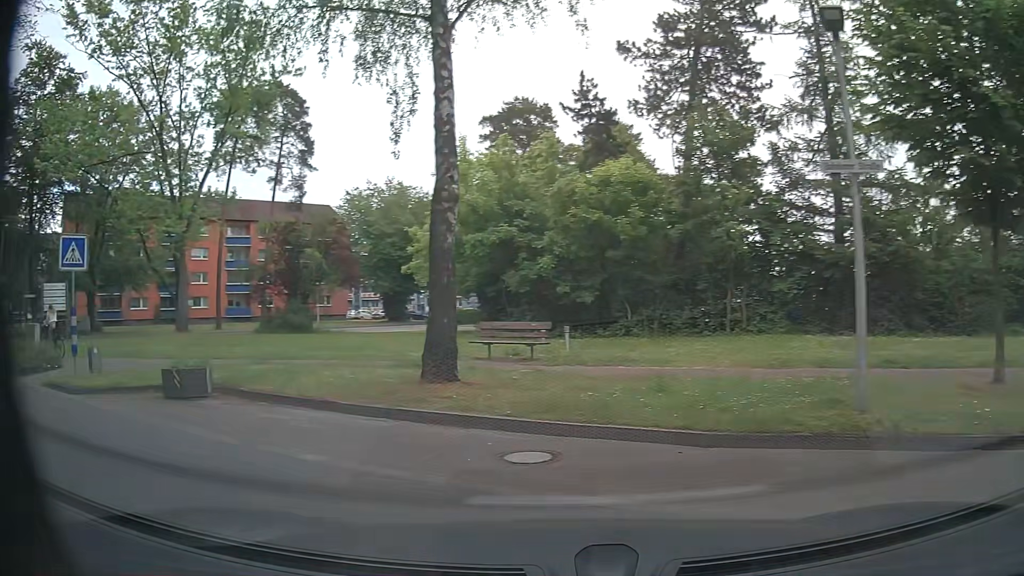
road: residential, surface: asphalt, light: Day
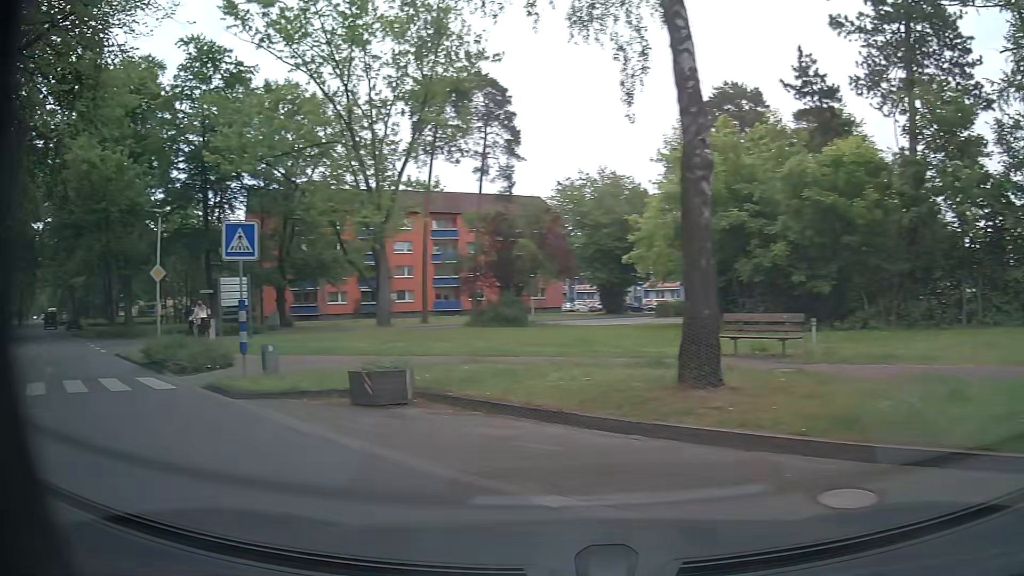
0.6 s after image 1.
(-0.3, +2.0) m; -17°
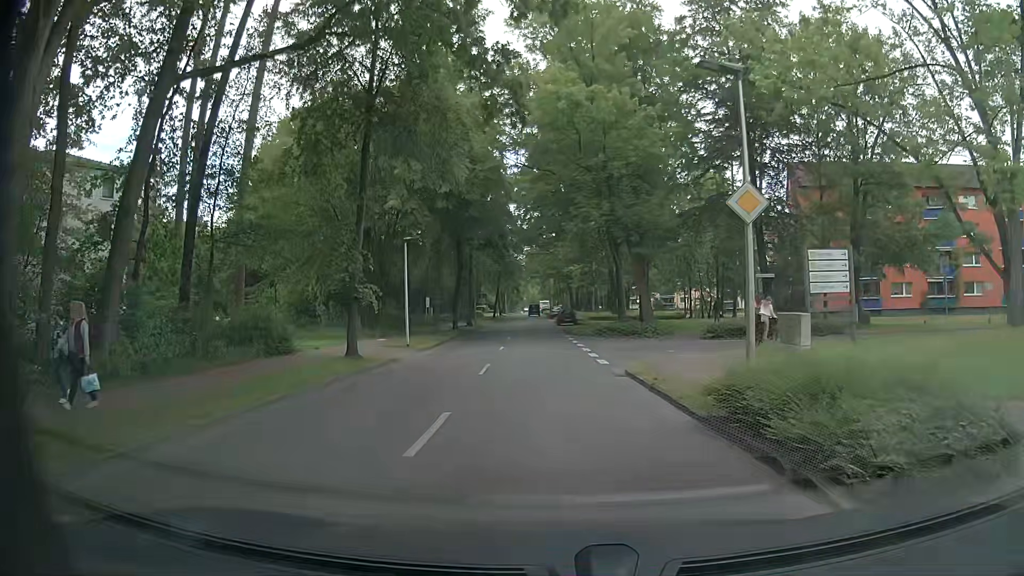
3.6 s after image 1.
(-6.8, +10.6) m; -45°
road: unclassified
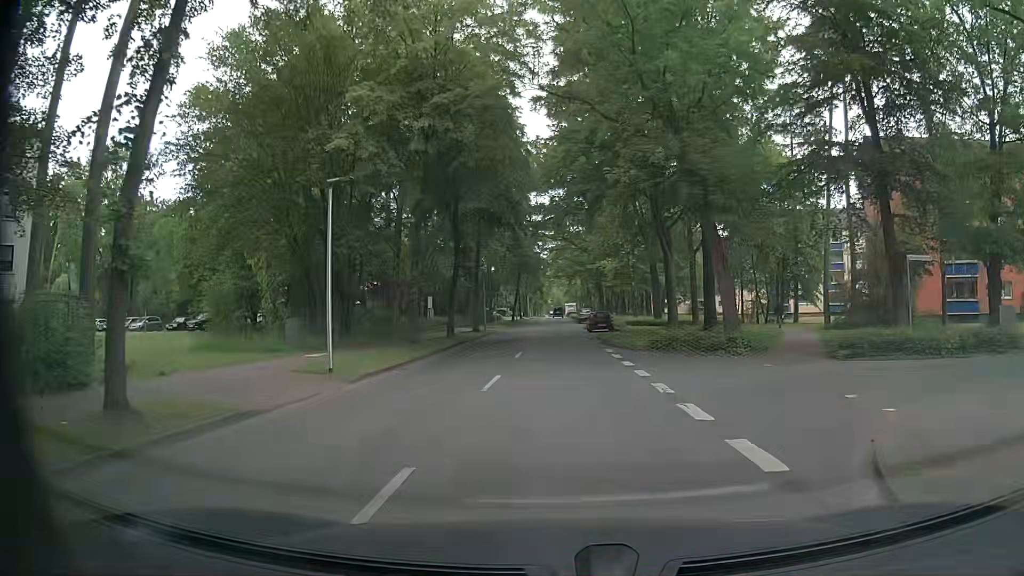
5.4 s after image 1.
(-0.3, +13.2) m; -1°
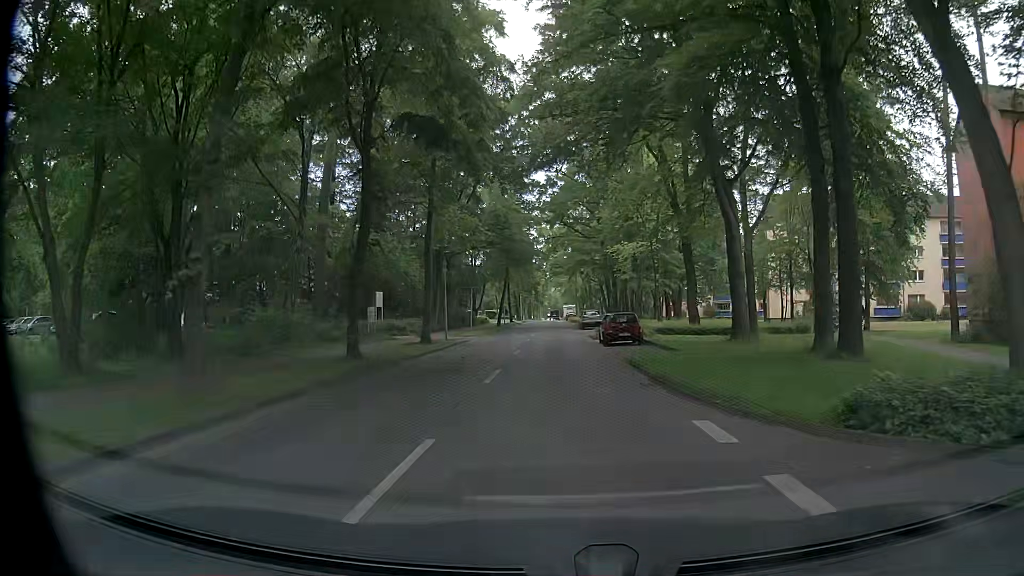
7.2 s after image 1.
(-0.3, +17.0) m; -1°
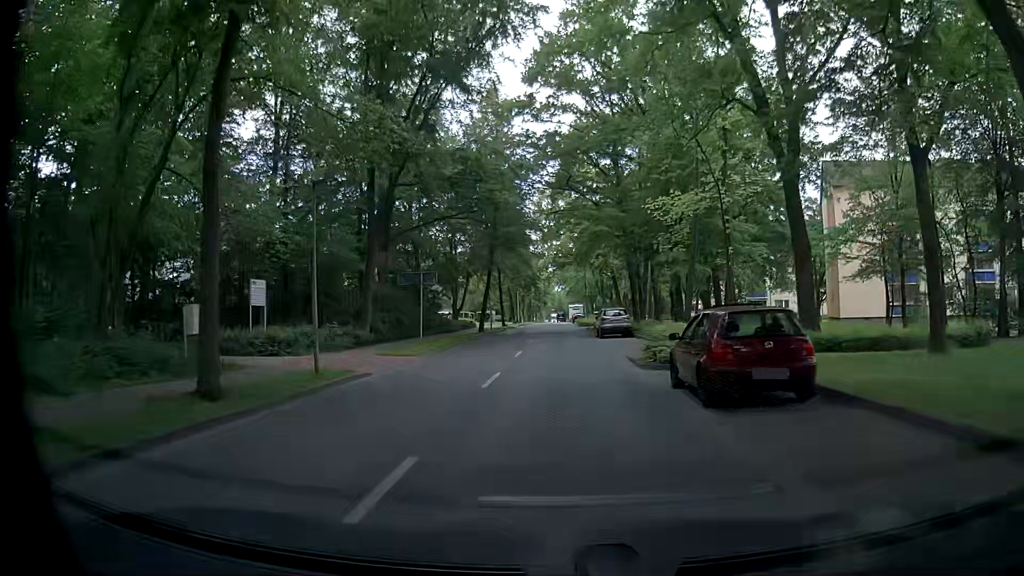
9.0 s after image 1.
(-0.1, +19.3) m; 0°
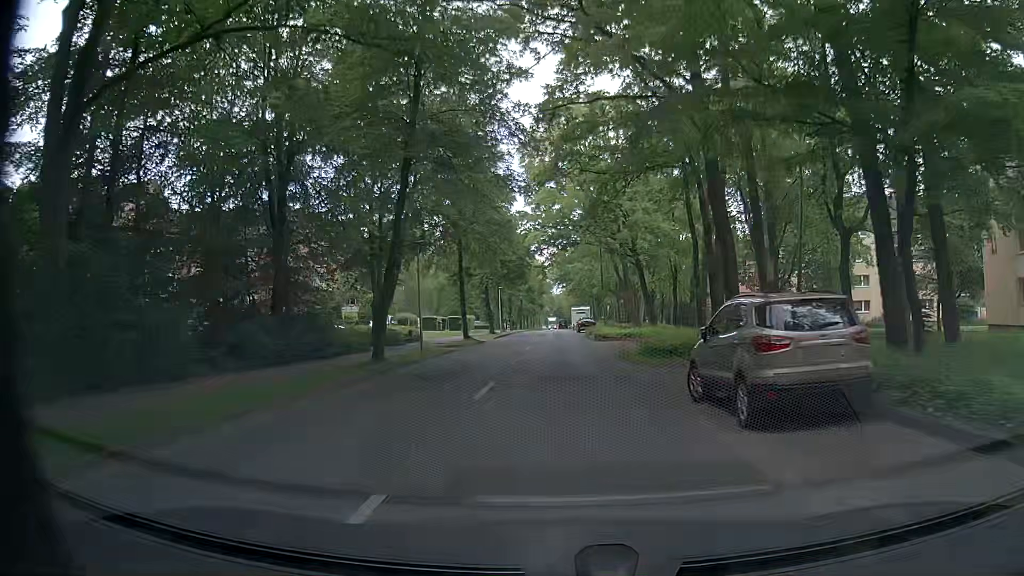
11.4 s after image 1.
(-0.2, +28.6) m; 0°
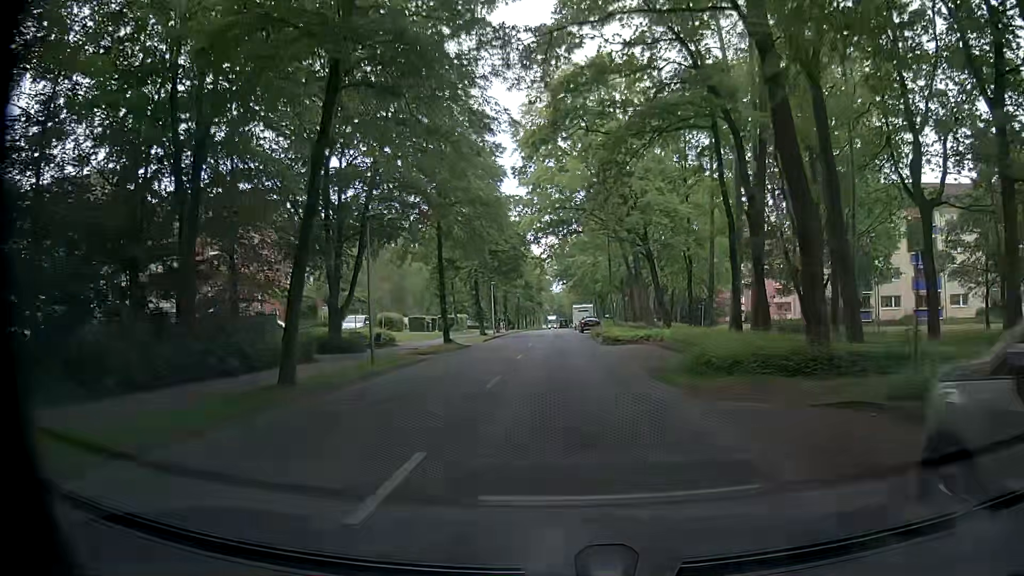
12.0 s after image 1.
(0.0, +7.4) m; 0°
(0, +10) (0, +20) (0, +30) (0, +40) (0, +50) (0, +60) (0, +70) (0, +80) (0, +90) (0, +100) m
